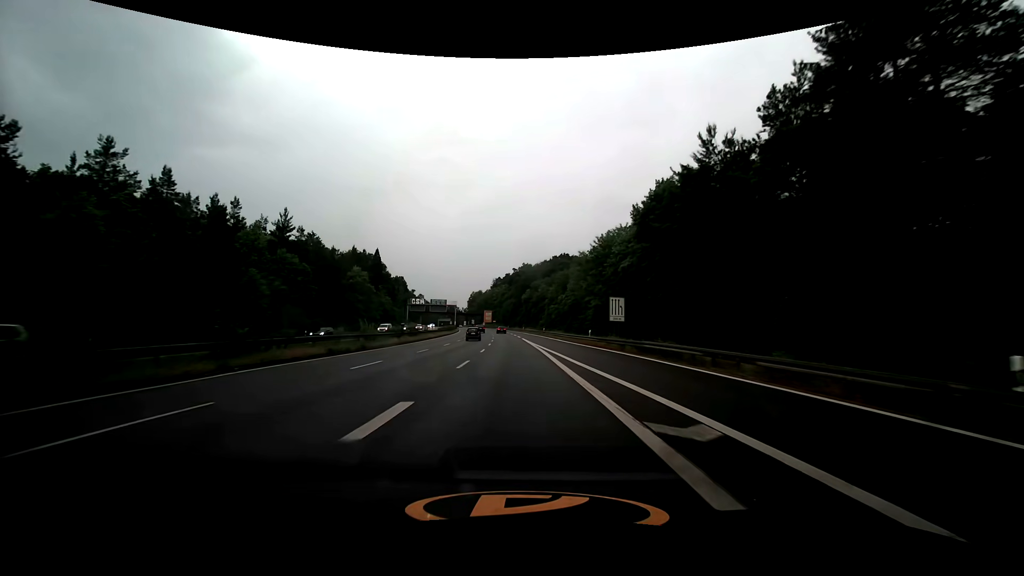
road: trunk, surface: asphalt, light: Day
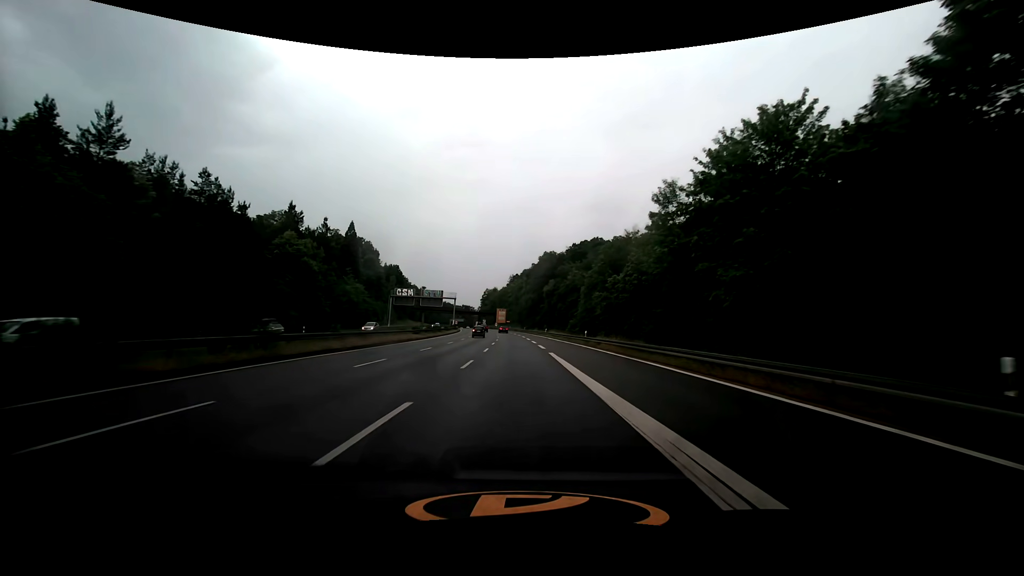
(-0.8, +36.9) m; -2°
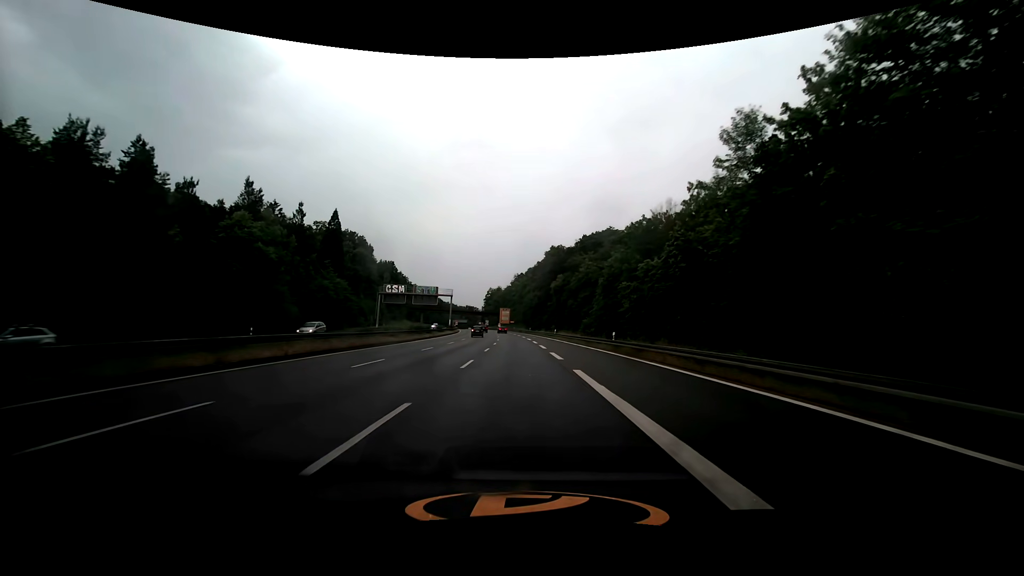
(-0.1, +12.3) m; -1°
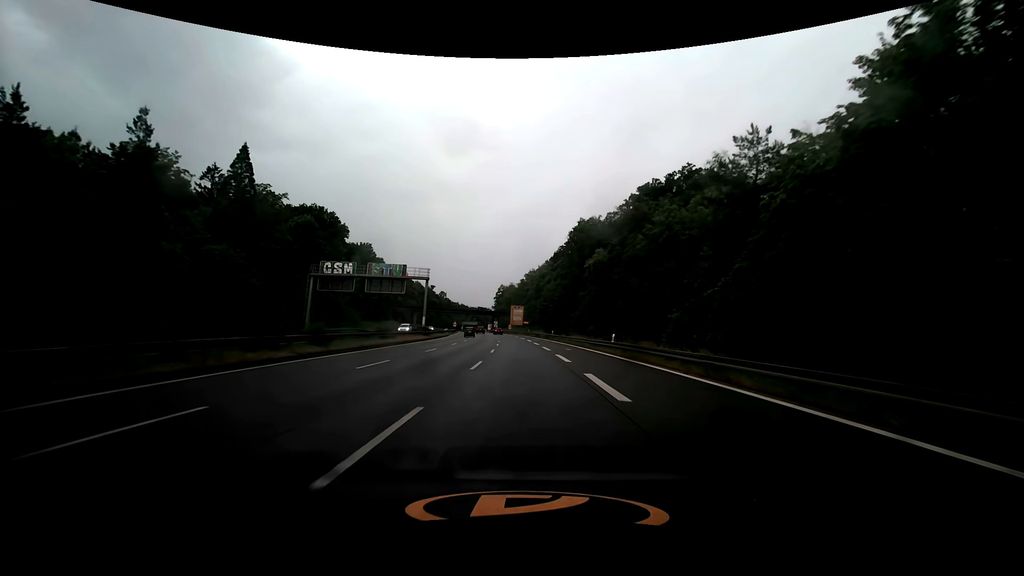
(-0.7, +36.9) m; -2°
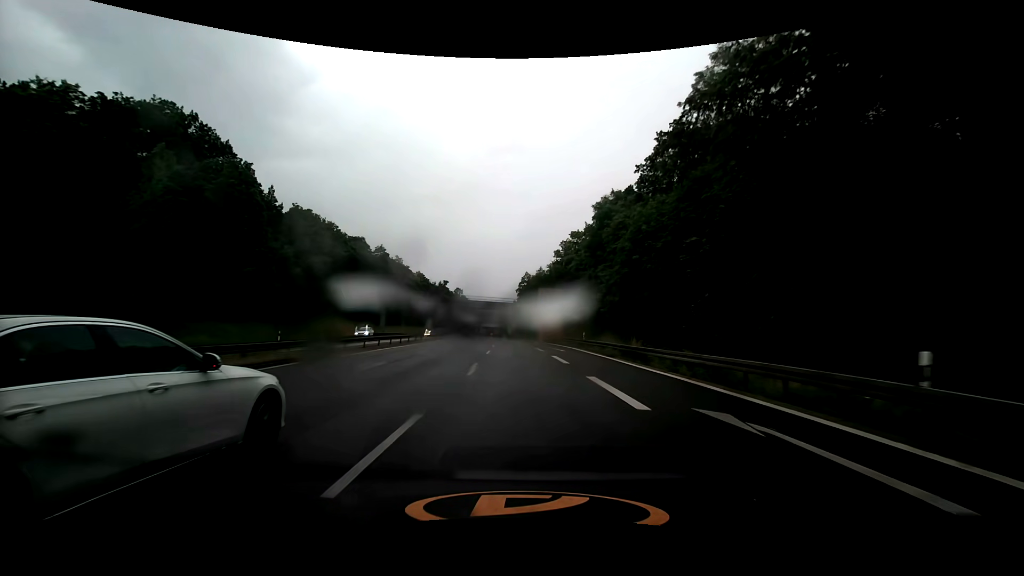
(-1.7, +61.5) m; -4°
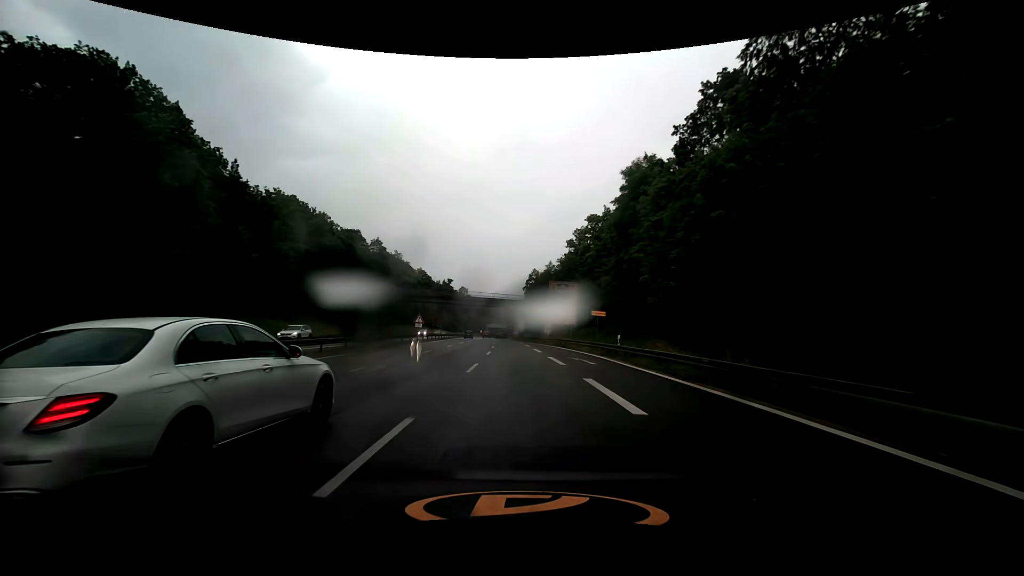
(0.0, +12.3) m; -1°
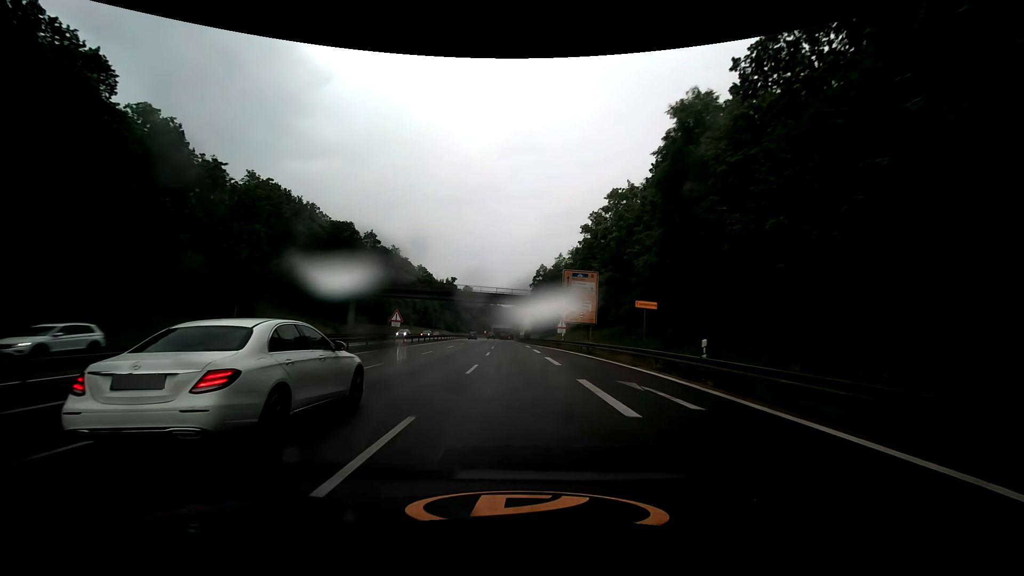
(-0.1, +12.3) m; -1°
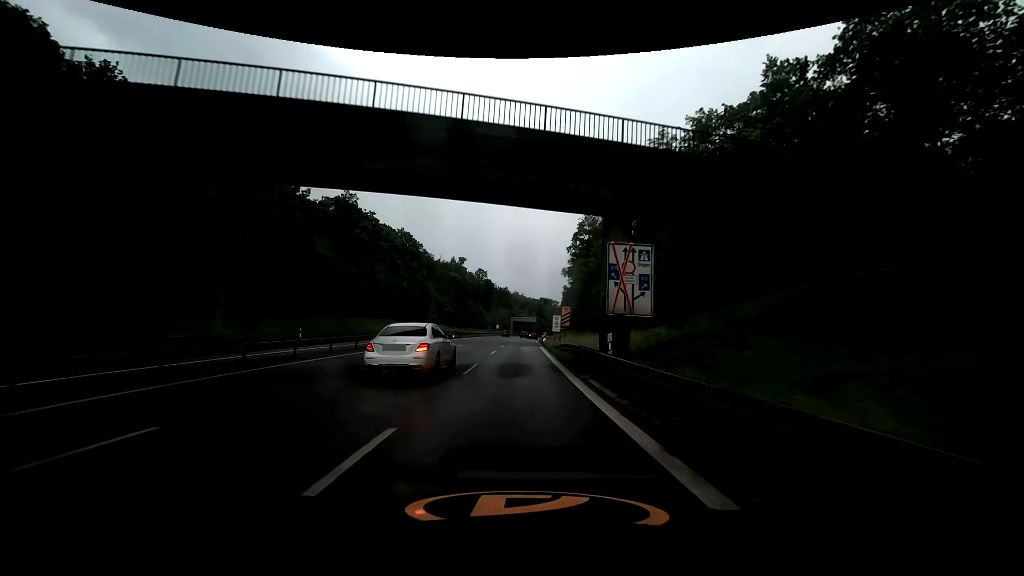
(-2.0, +61.7) m; -3°
(0, +10) (0, +20) (0, +30) (0, +40) (0, +50) (0, +60) (0, +70) (0, +80) (0, +90) (+1, +100) m
